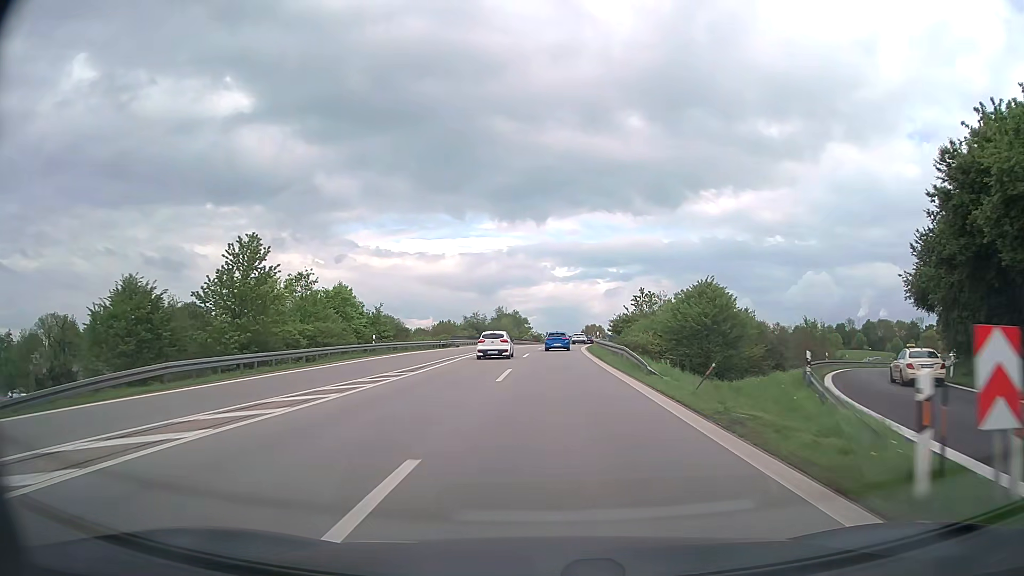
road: motorway_link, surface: asphalt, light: Day
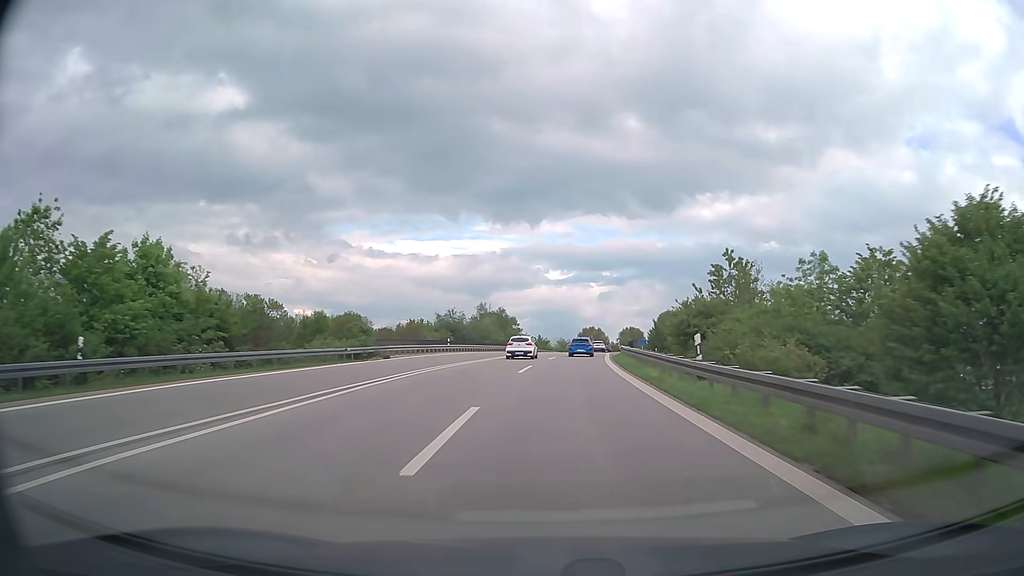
(0.0, +30.9) m; +1°
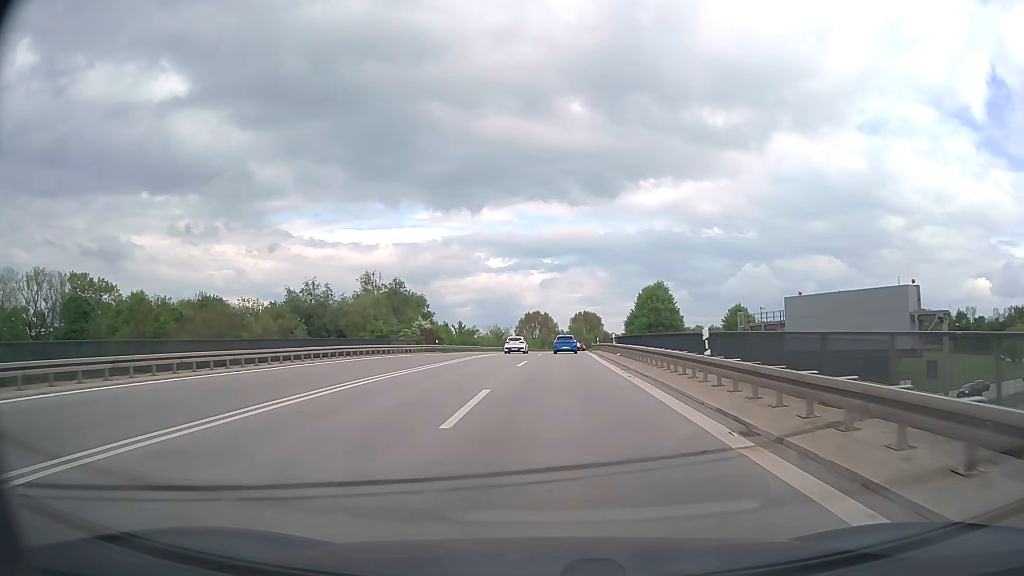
(+2.4, +50.7) m; +5°
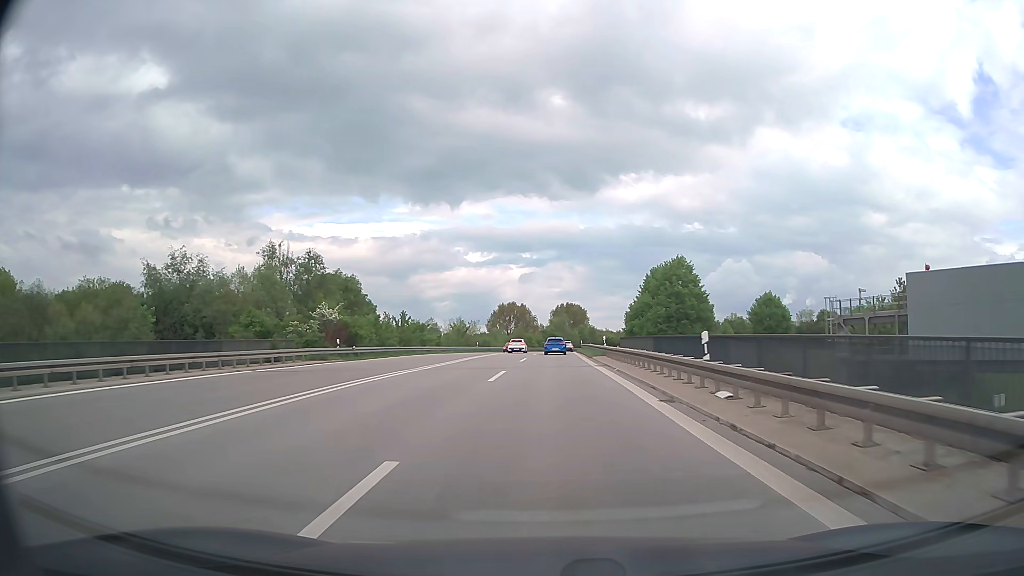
(+0.3, +26.2) m; +2°
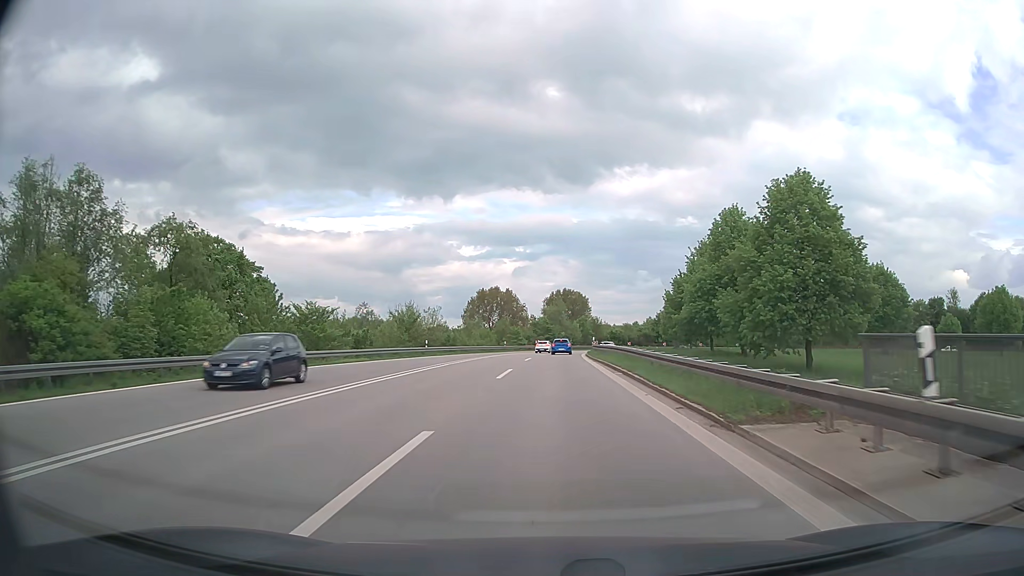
(+0.3, +33.9) m; +1°
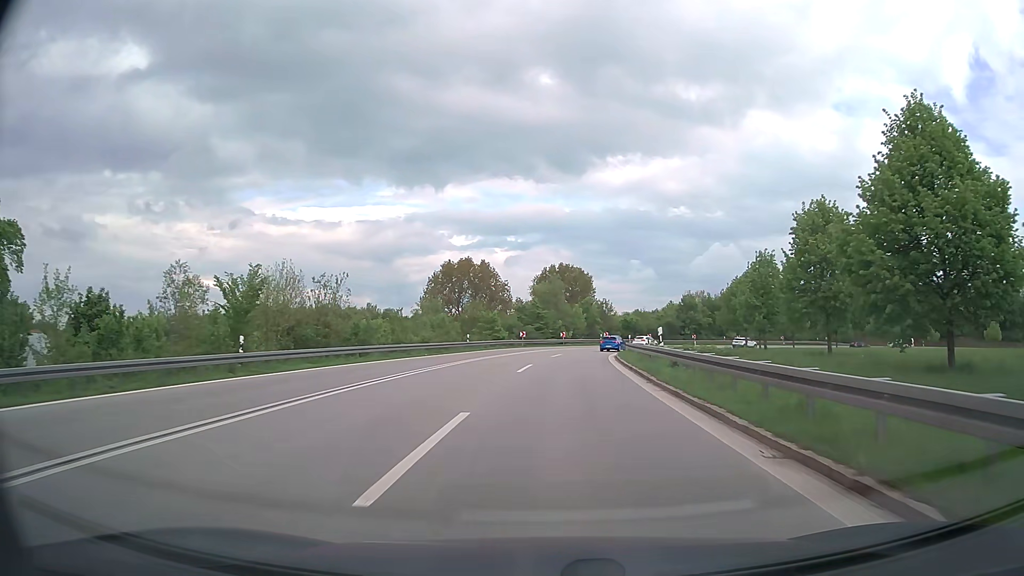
(+0.1, +34.1) m; +1°
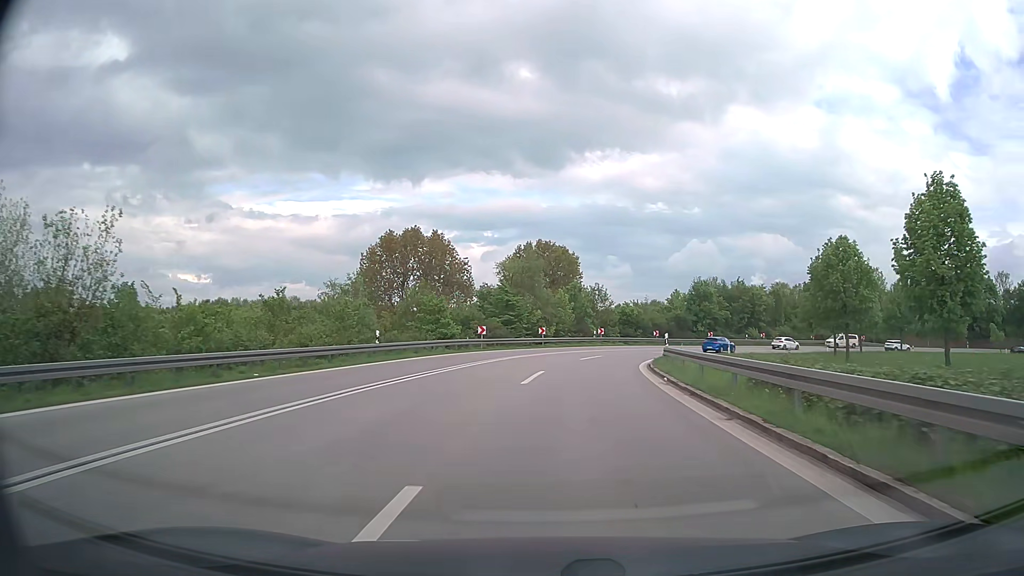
(+0.3, +23.2) m; +2°
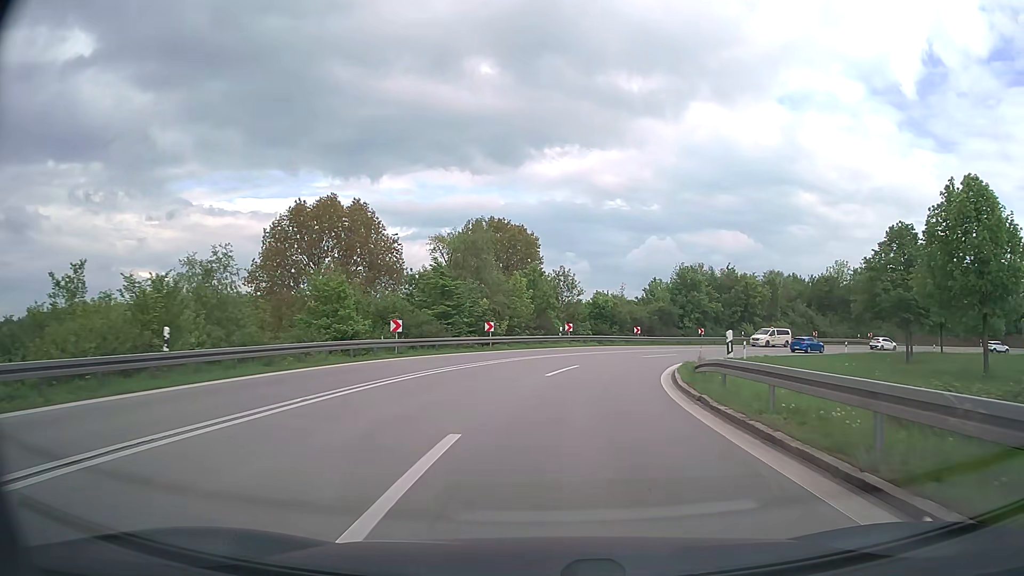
(+0.5, +15.0) m; +4°
(0, +10) (+1, +20) (+4, +30) (+8, +39) (+13, +47) (+19, +55) (+27, +61) (+36, +66) (+45, +70) (+55, +71) m
